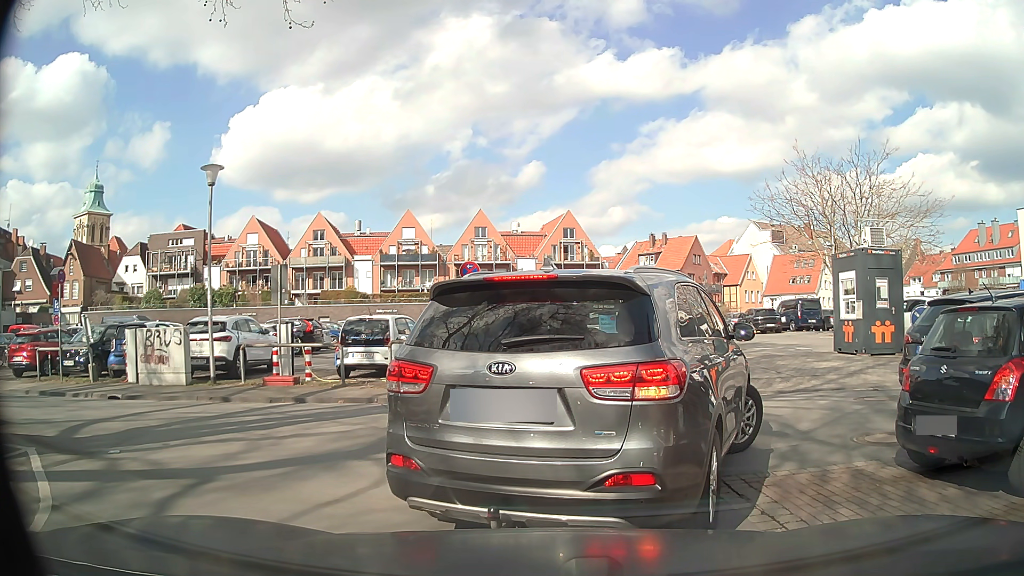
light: Day
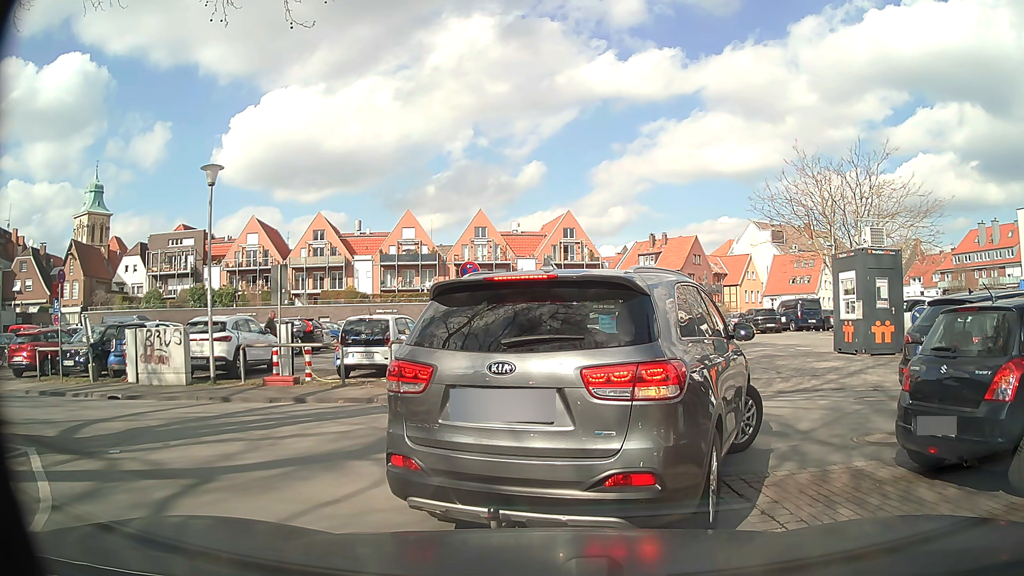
(0.0, 0.0) m; 0°
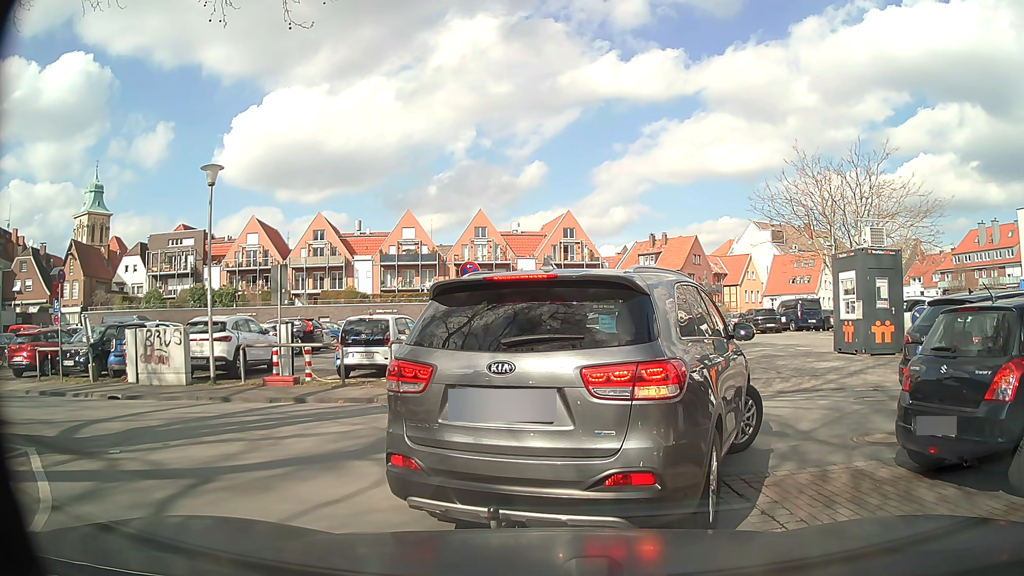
(0.0, 0.0) m; 0°
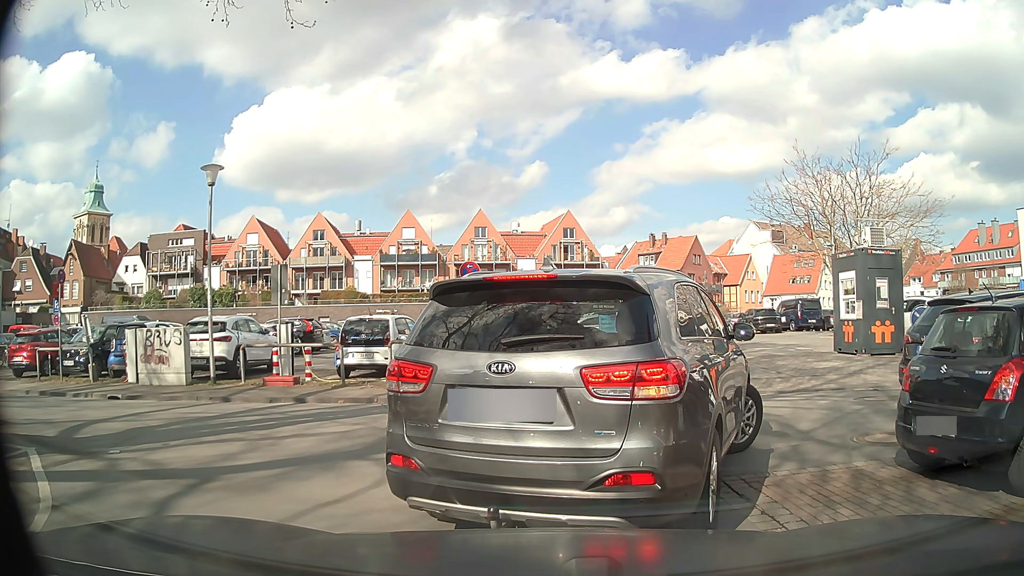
(0.0, 0.0) m; 0°
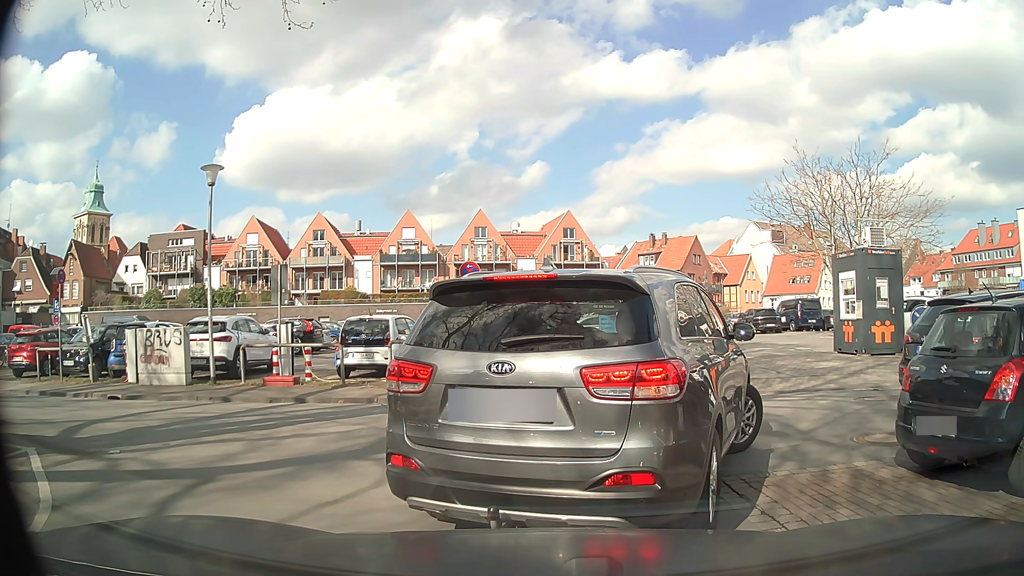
(0.0, 0.0) m; 0°
